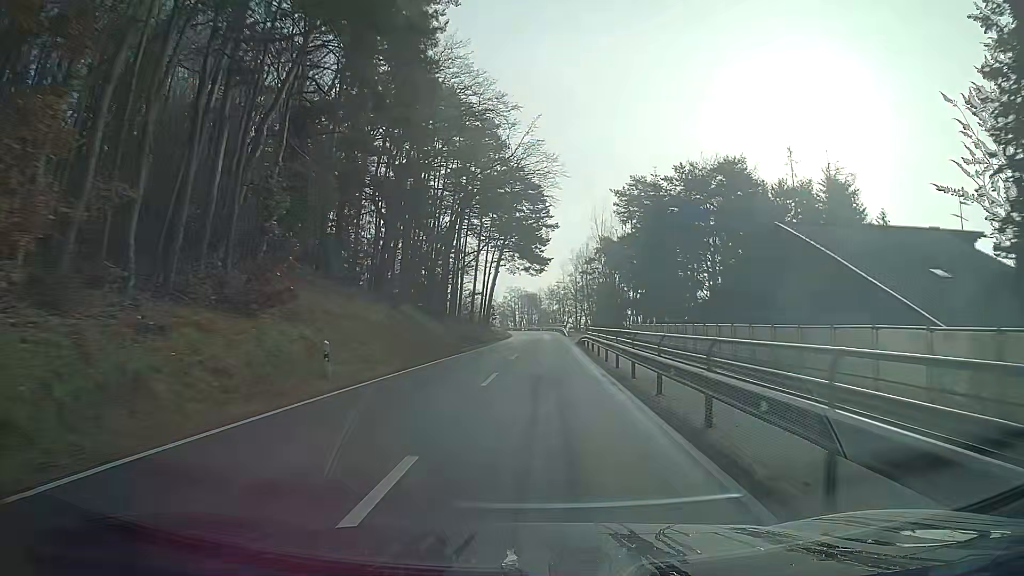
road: secondary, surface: asphalt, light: Day
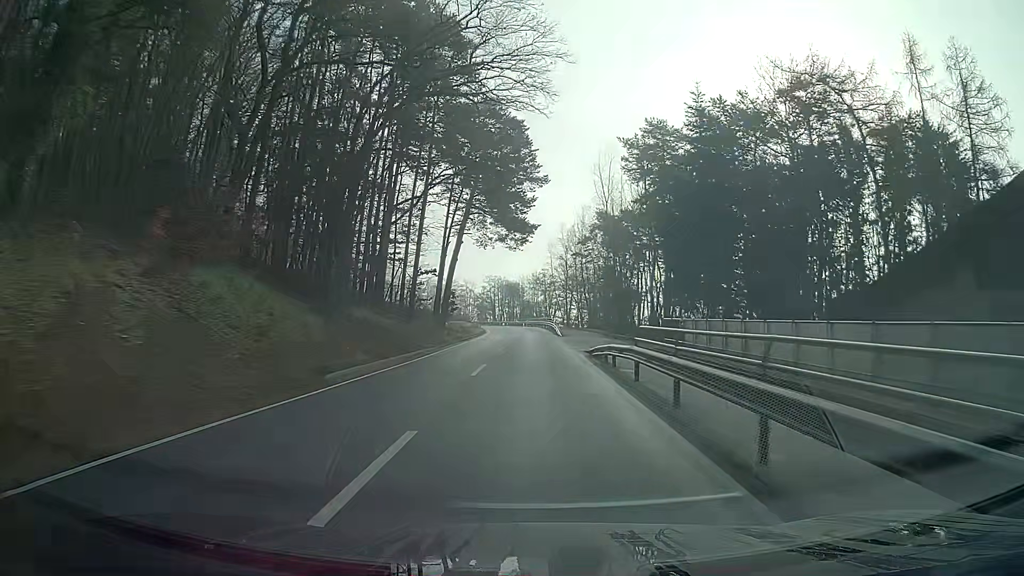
(+0.3, +22.8) m; +1°
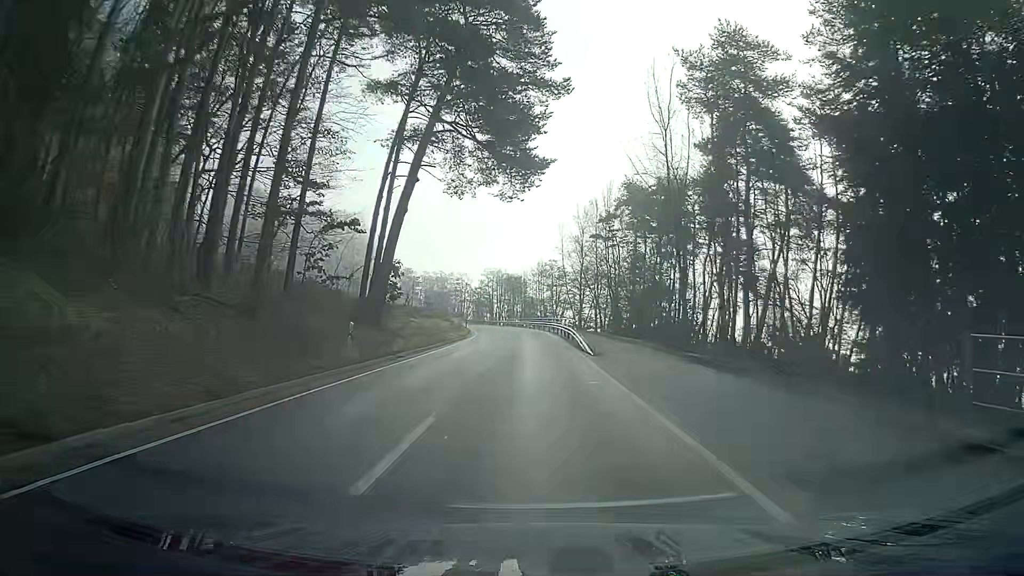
(0.0, +22.9) m; 0°
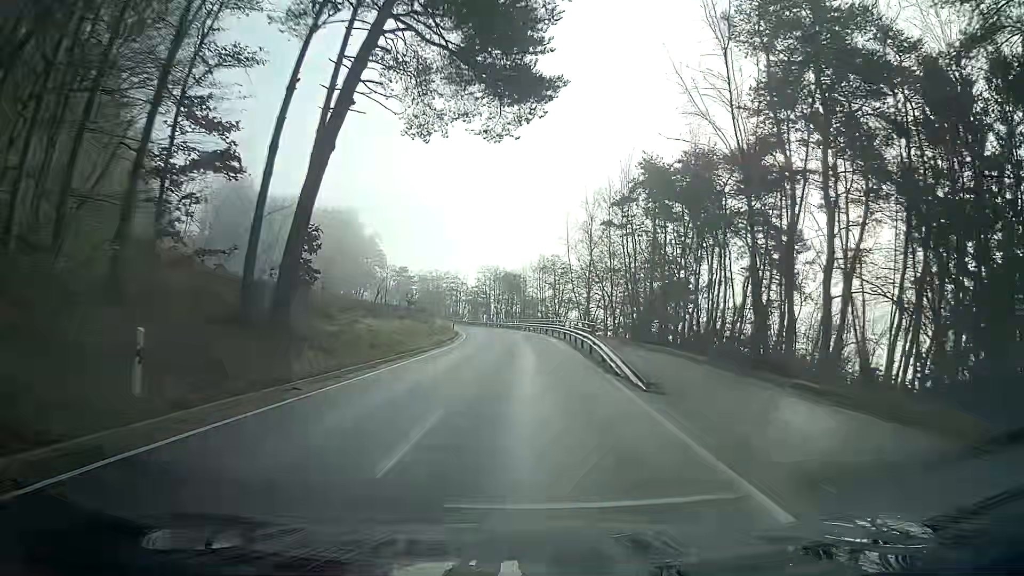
(0.0, +11.2) m; 0°
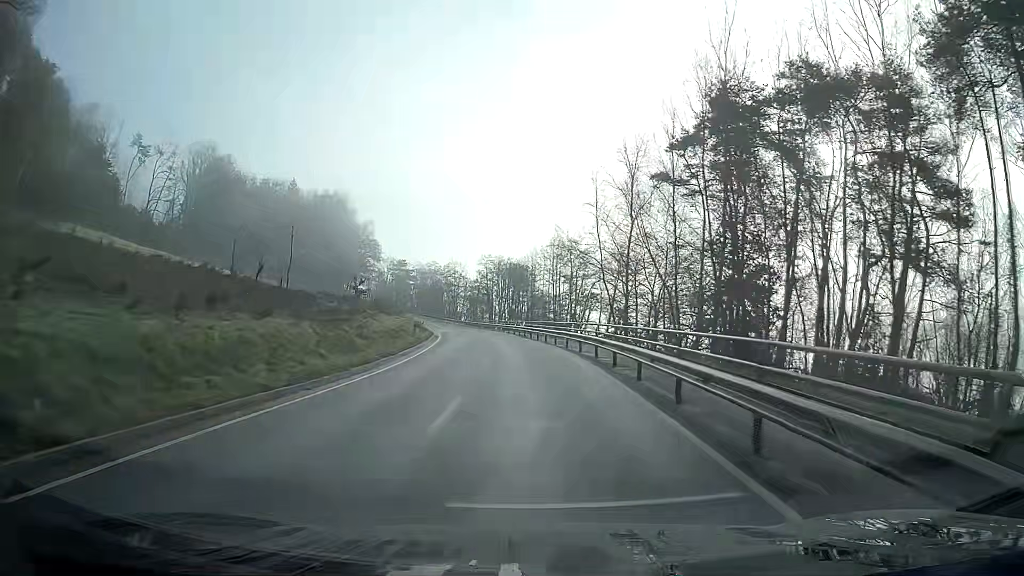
(-0.2, +22.1) m; -1°
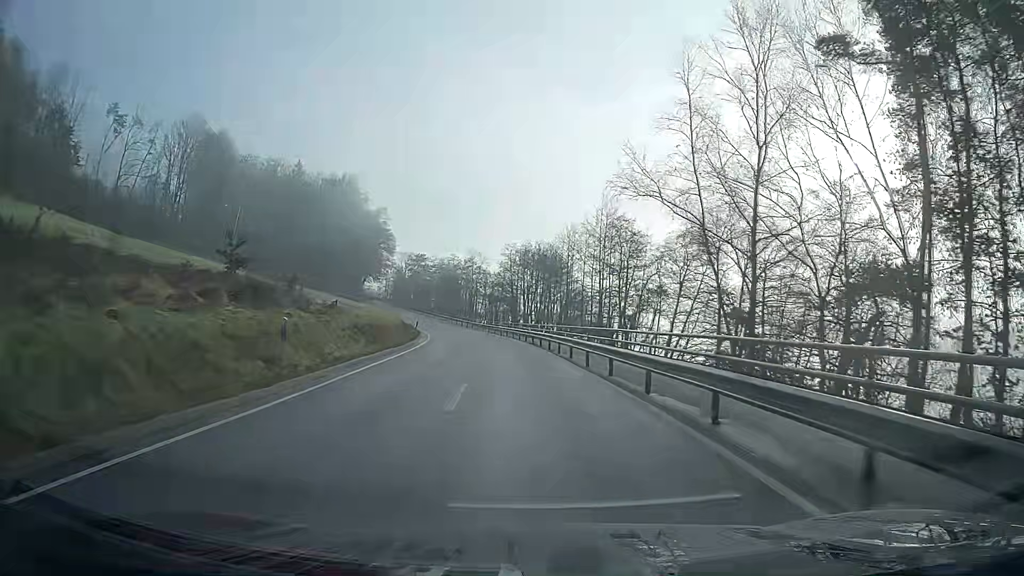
(-0.5, +22.0) m; -3°
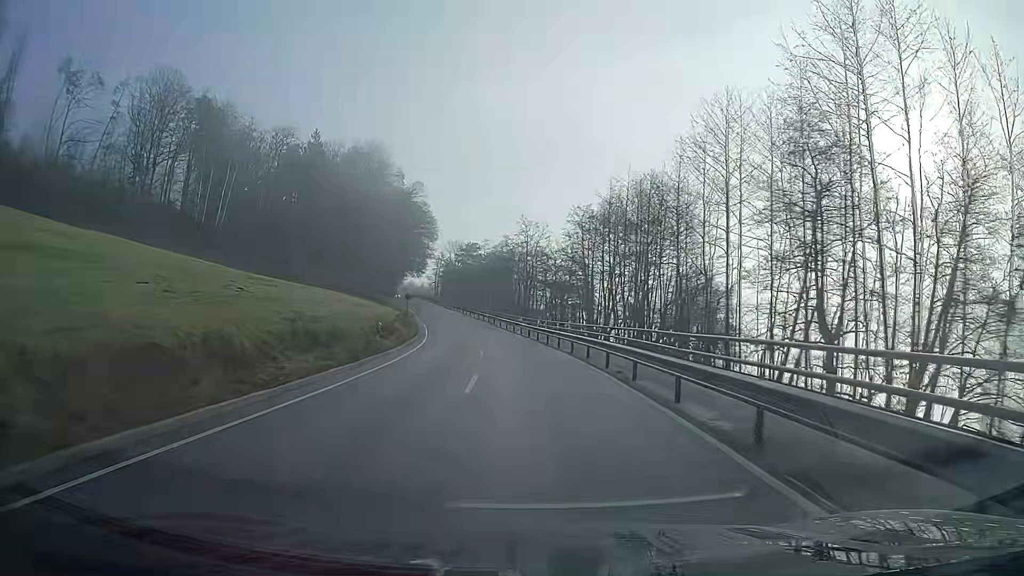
(-1.7, +33.5) m; -6°
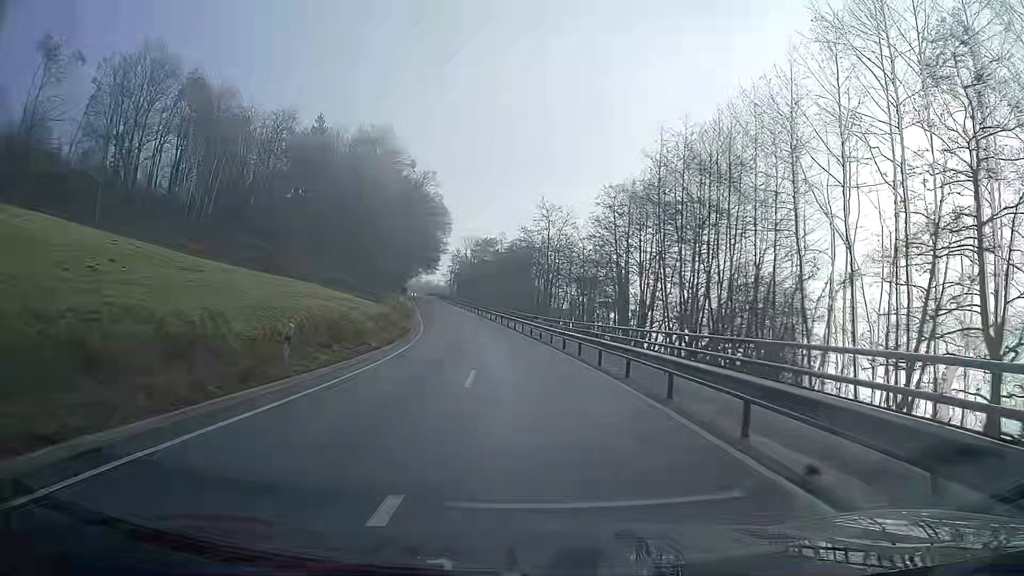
(-0.2, +11.4) m; -2°
